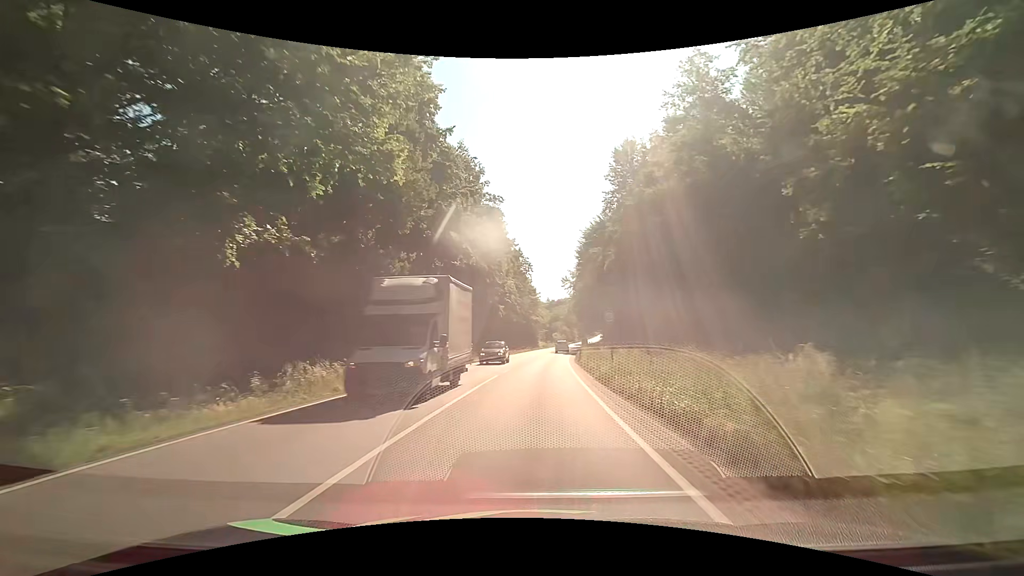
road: primary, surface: asphalt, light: Day
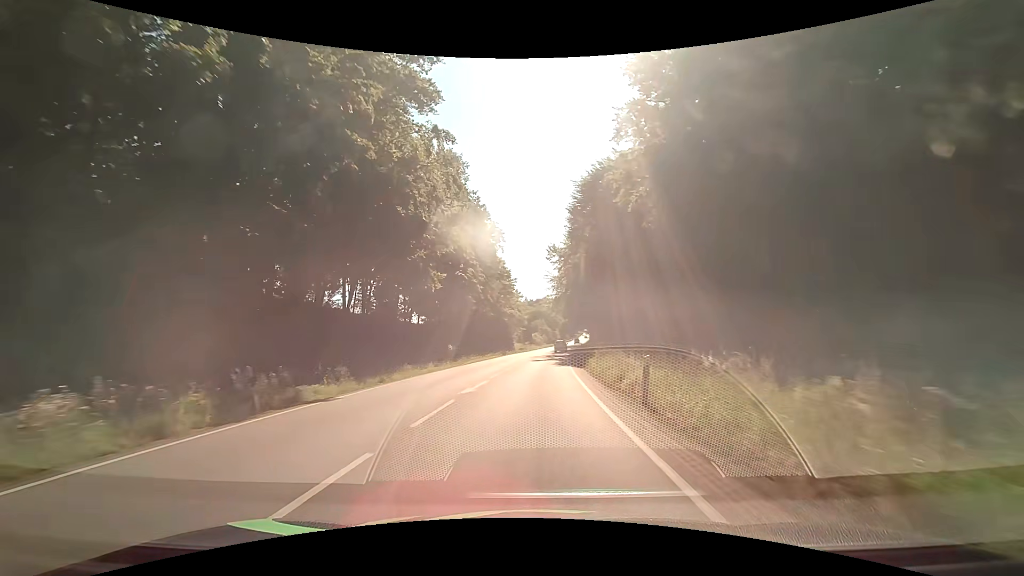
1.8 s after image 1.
(+0.8, +28.6) m; +3°
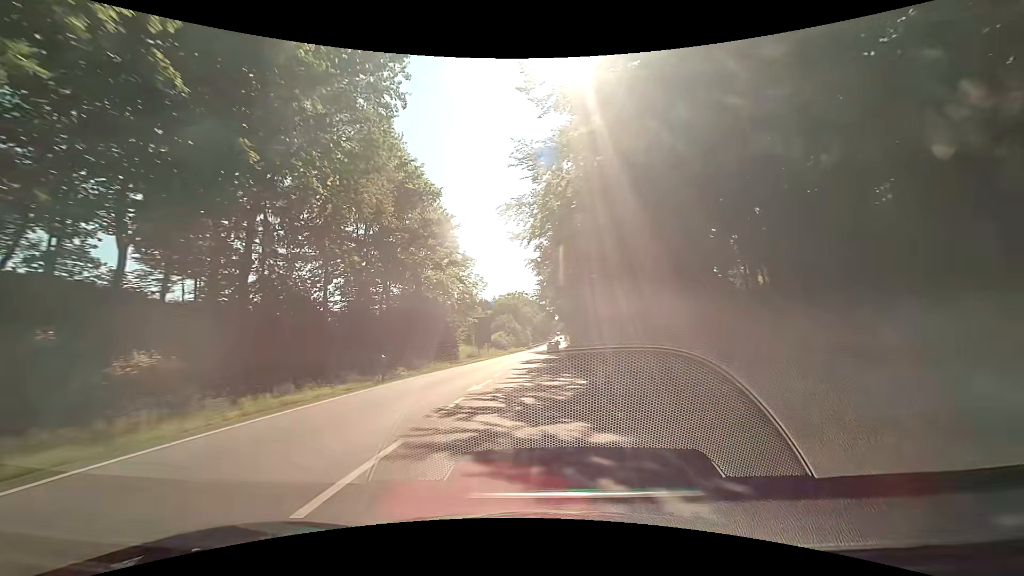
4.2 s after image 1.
(+1.0, +41.3) m; +3°
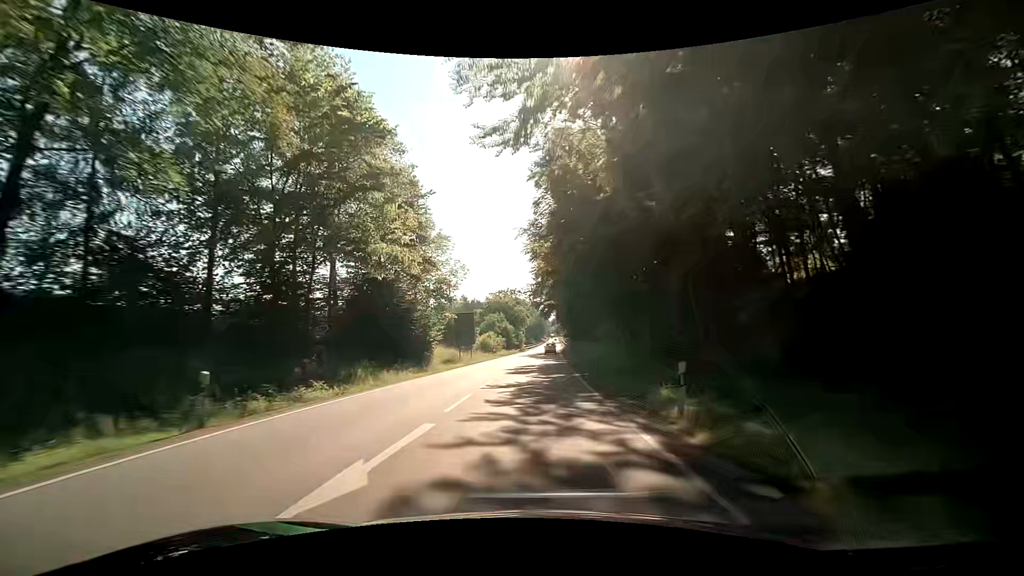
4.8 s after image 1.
(+0.1, +10.9) m; 0°
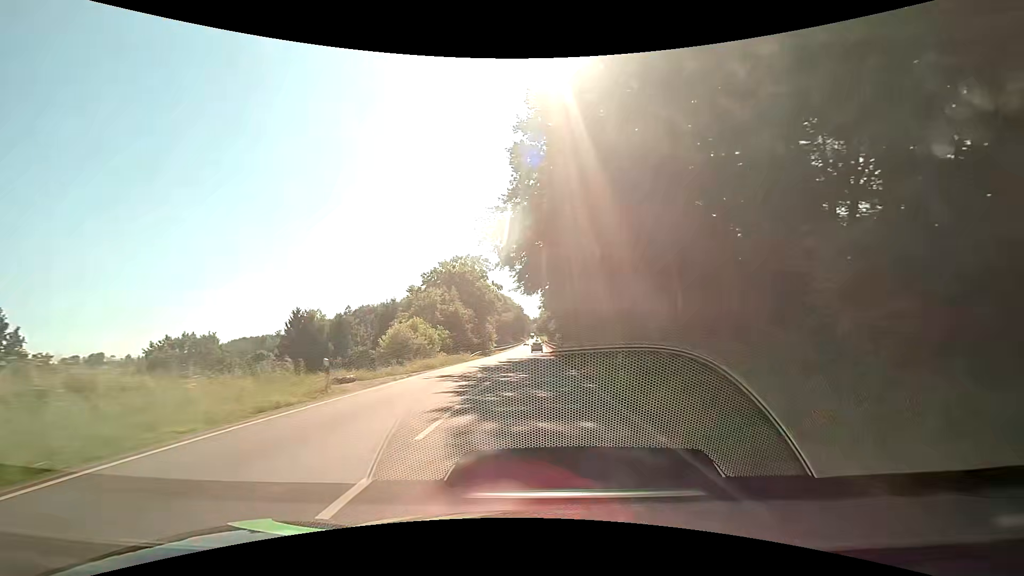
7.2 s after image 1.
(+1.3, +45.2) m; +3°
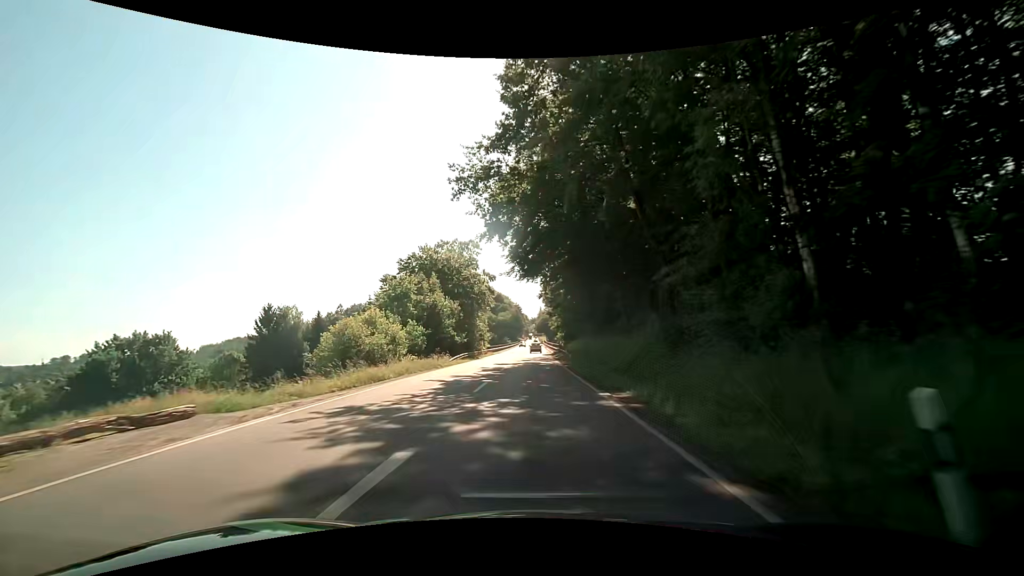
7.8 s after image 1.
(0.0, +11.5) m; 0°
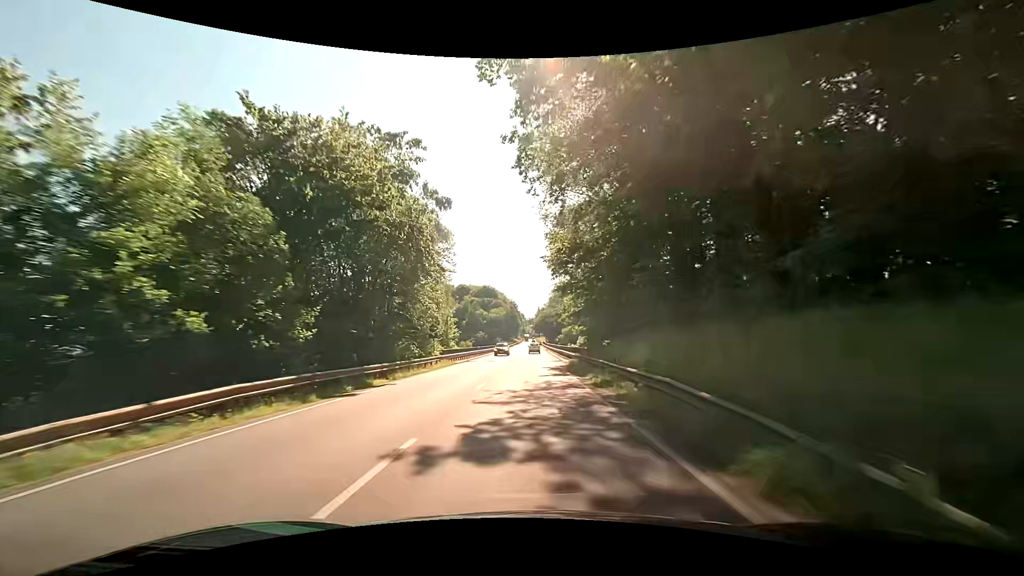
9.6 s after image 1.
(0.0, +34.8) m; 0°
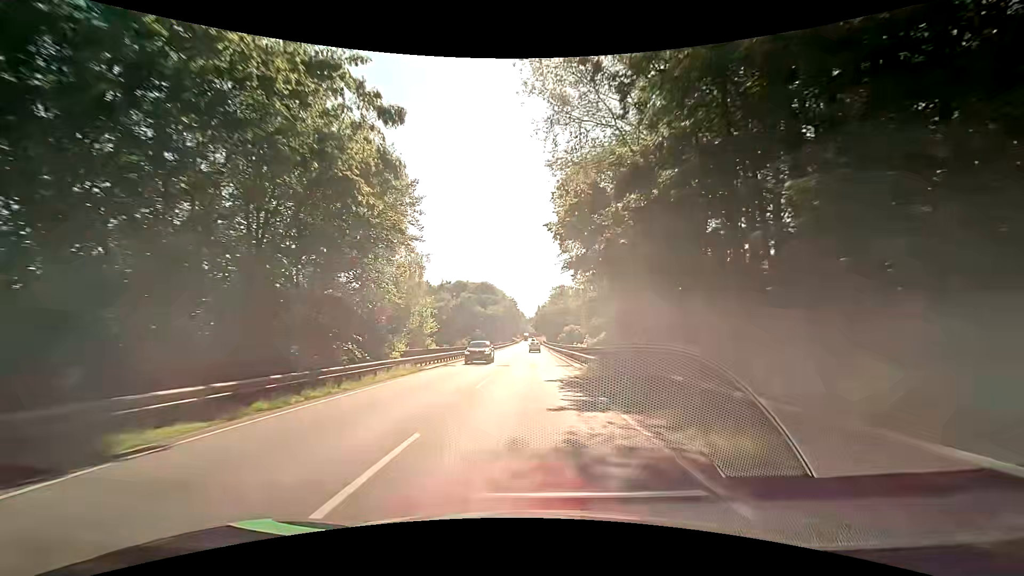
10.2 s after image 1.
(0.0, +11.7) m; 0°
(0, +10) (0, +20) (0, +30) (0, +40) (0, +50) (0, +60) (0, +70) (+1, +80) (+1, +90) (+1, +100) m
